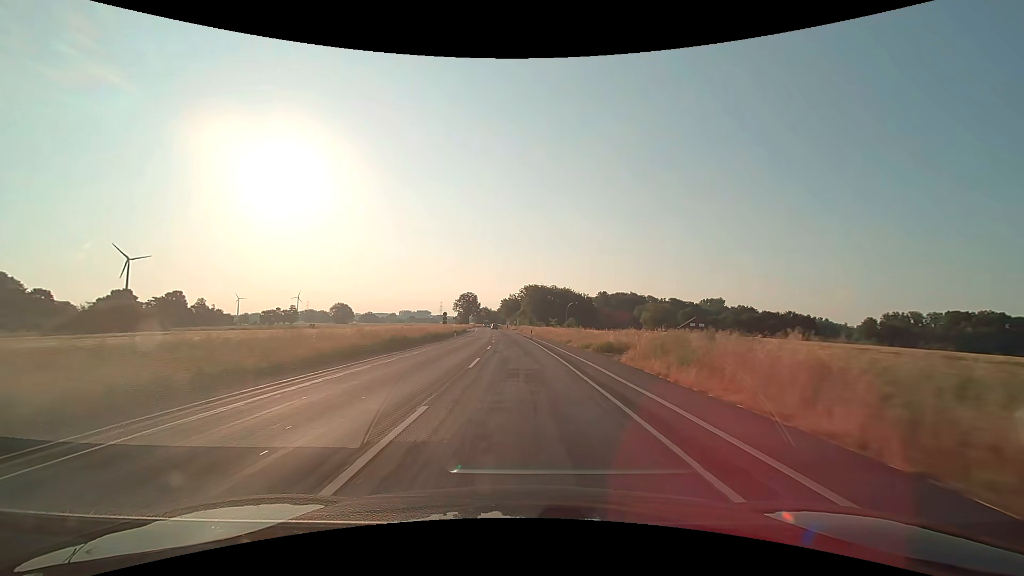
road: secondary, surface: asphalt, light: Day
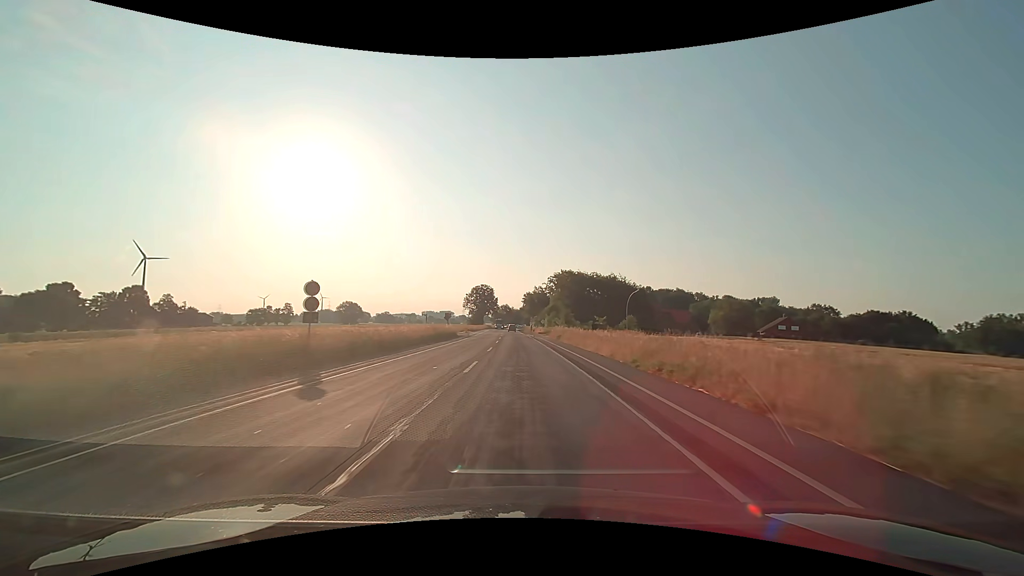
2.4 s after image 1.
(-1.3, +50.0) m; -3°
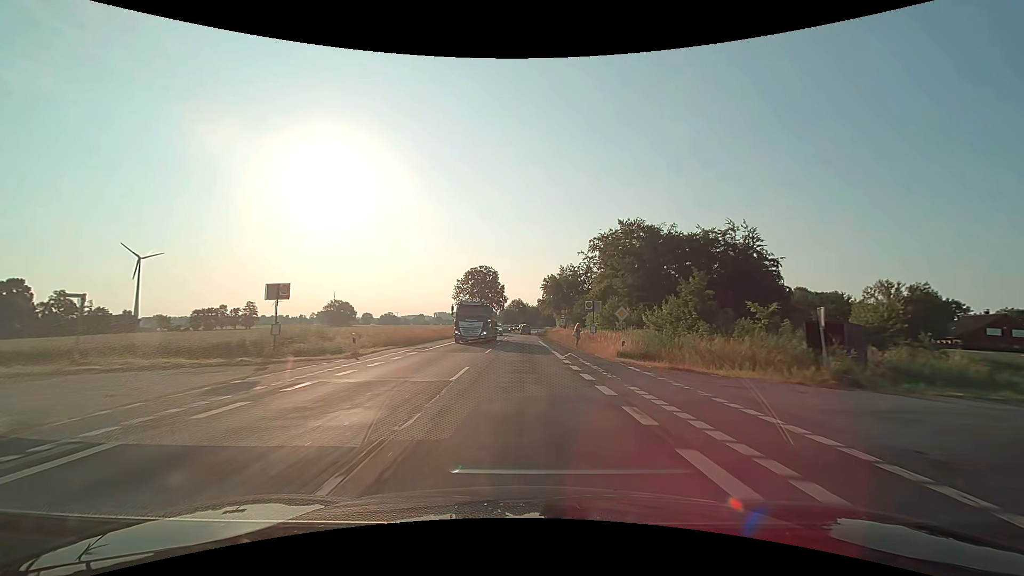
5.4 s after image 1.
(-0.9, +62.5) m; -1°
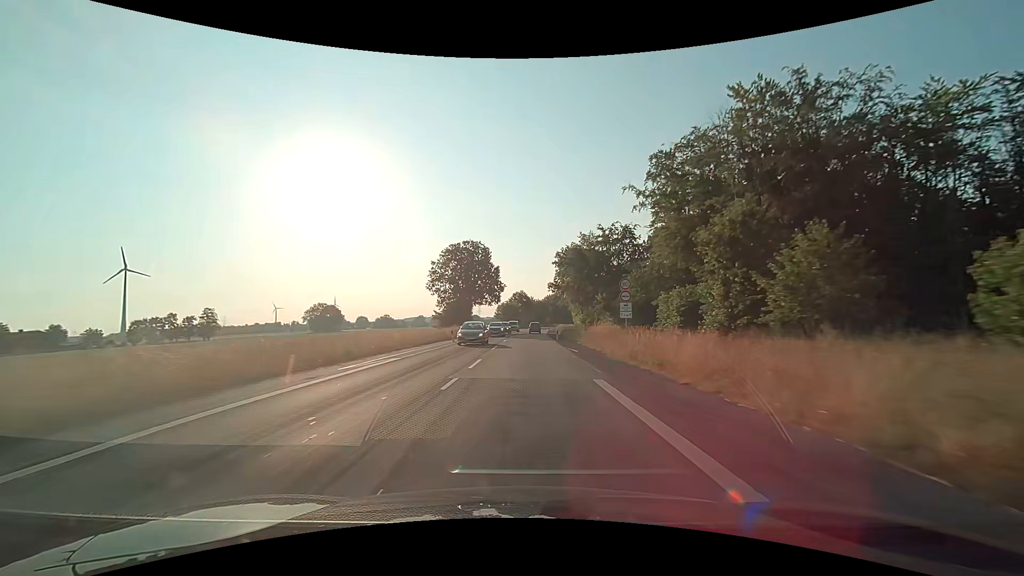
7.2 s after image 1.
(-0.2, +37.4) m; -1°
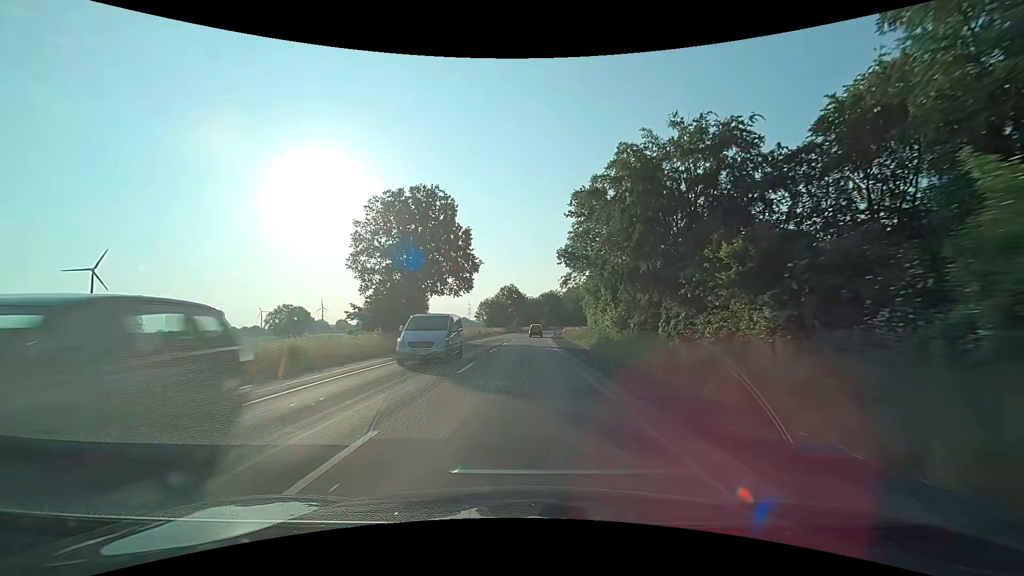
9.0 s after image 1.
(+0.3, +36.6) m; +1°
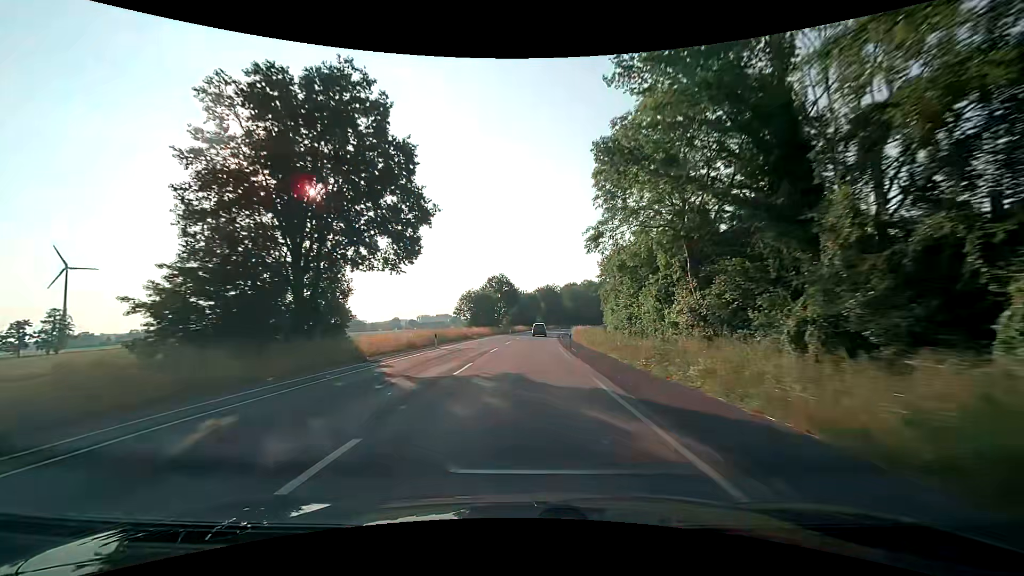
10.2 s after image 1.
(+0.1, +24.4) m; +1°
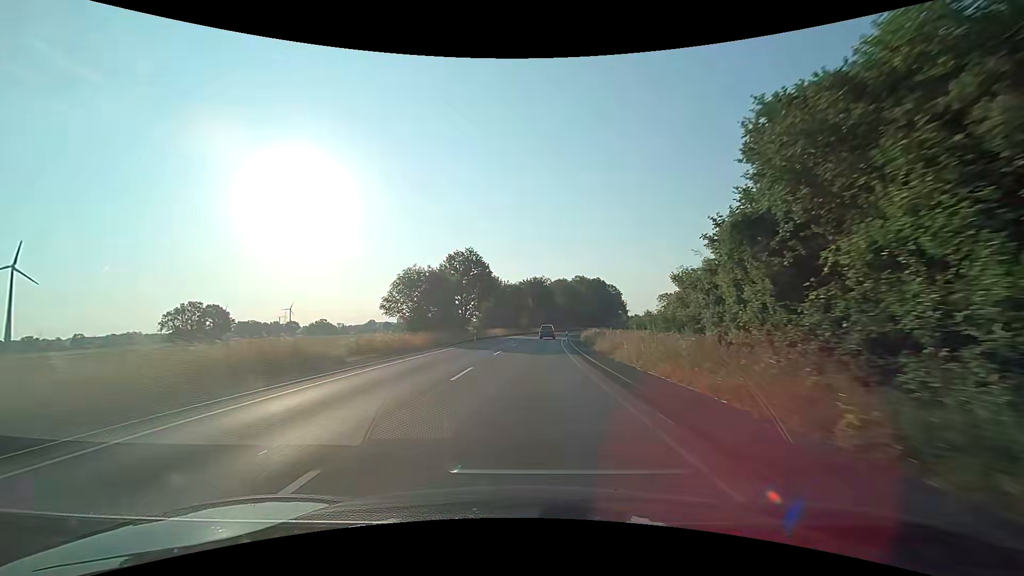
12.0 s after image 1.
(+0.6, +36.9) m; +2°
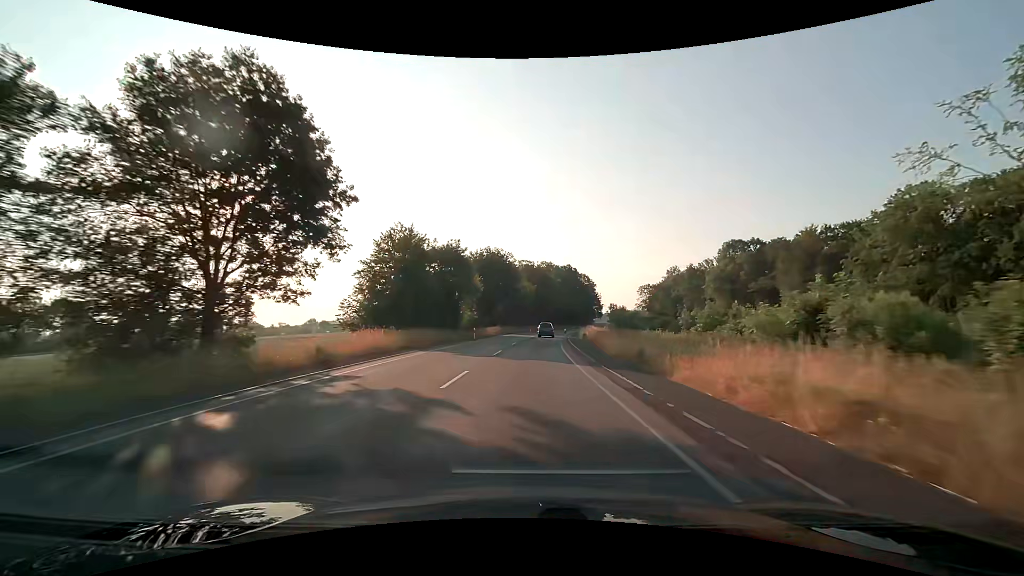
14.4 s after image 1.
(+1.5, +49.6) m; +4°
(0, +10) (0, +20) (+1, +30) (+1, +40) (+2, +50) (+3, +60) (+4, +70) (+5, +80) (+6, +90) (+8, +100) m
